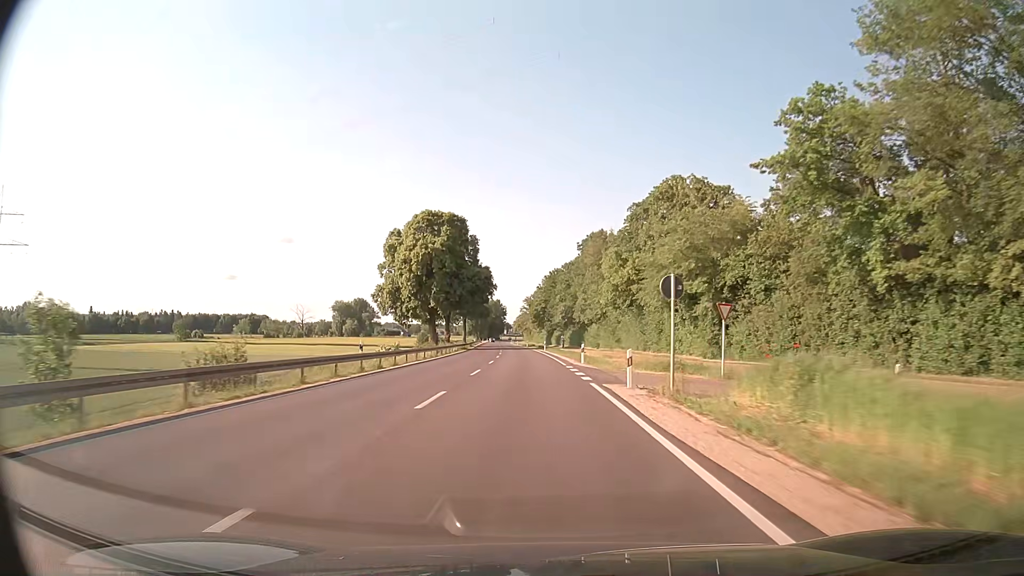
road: secondary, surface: asphalt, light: Day
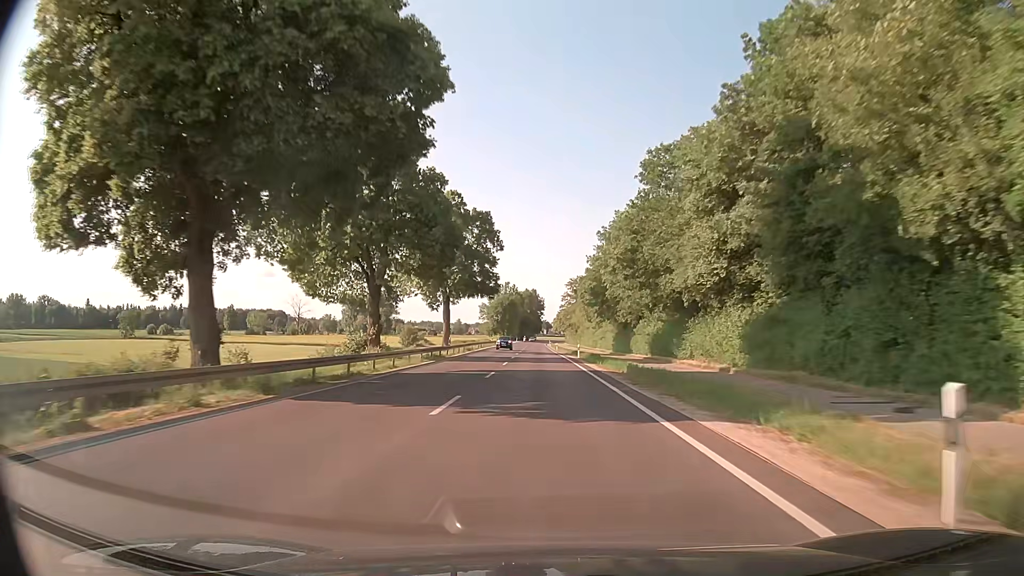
(-3.0, +73.0) m; -4°
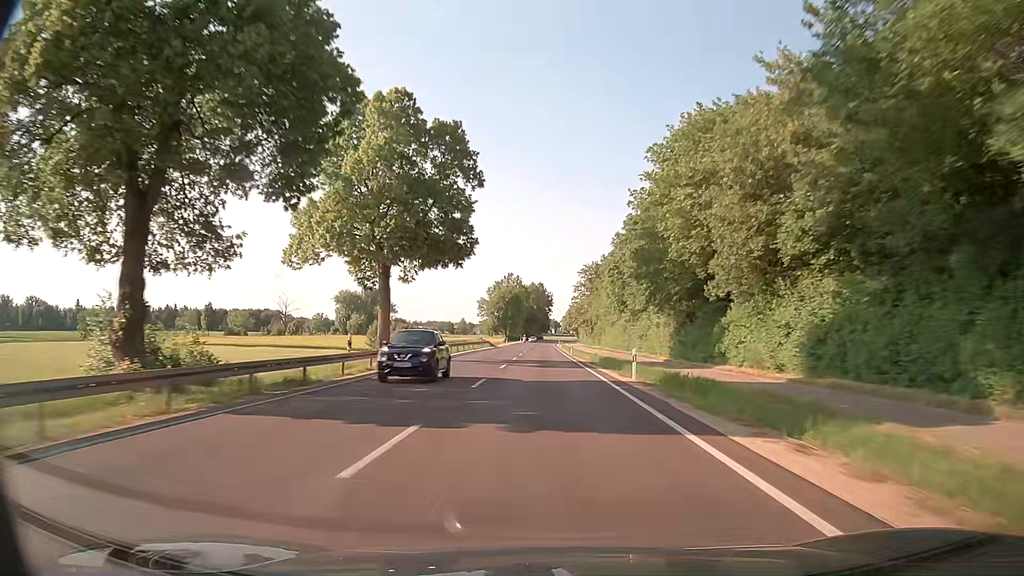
(-0.2, +29.5) m; -1°
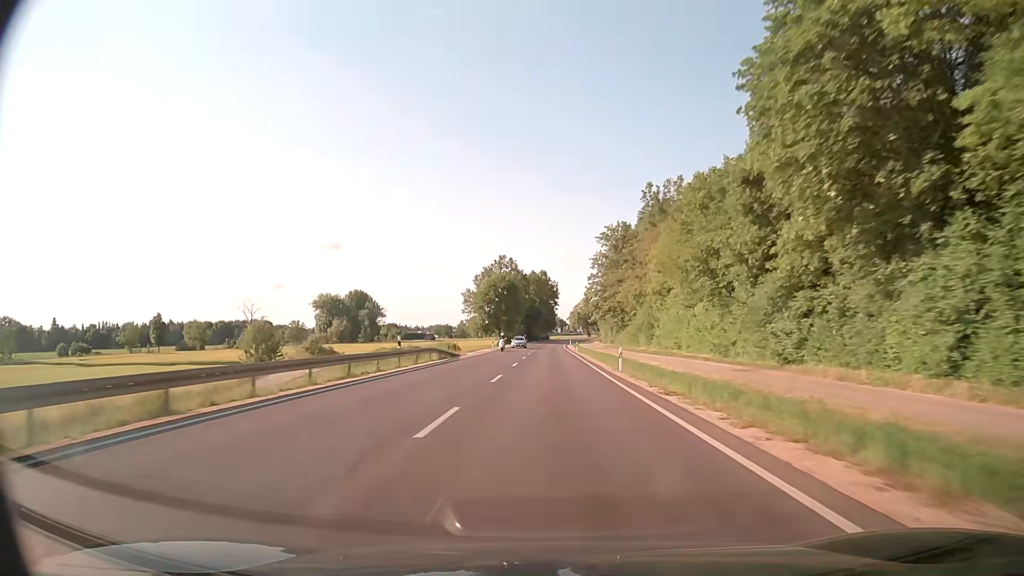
(-0.4, +44.7) m; 0°
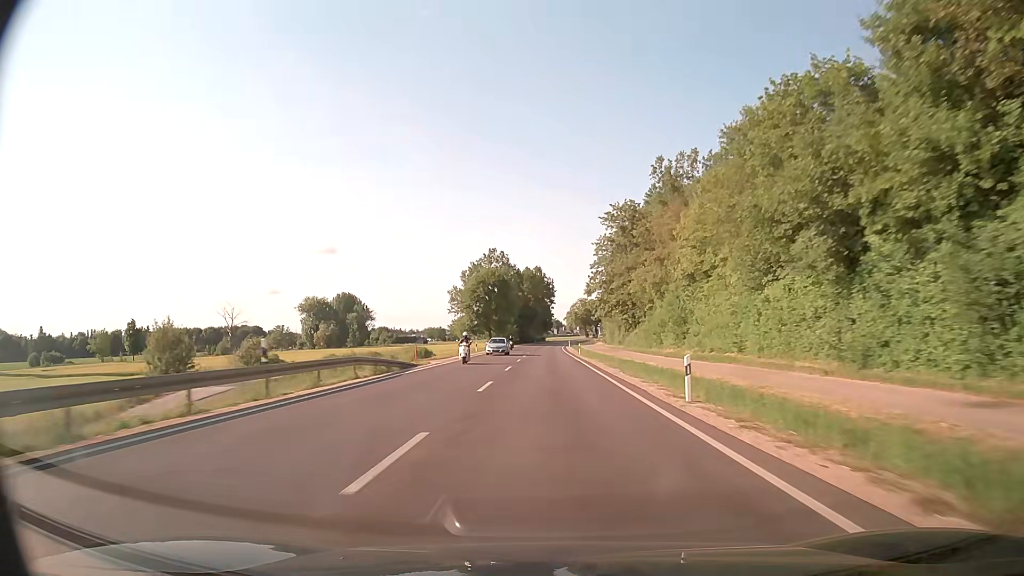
(0.0, +15.1) m; 0°
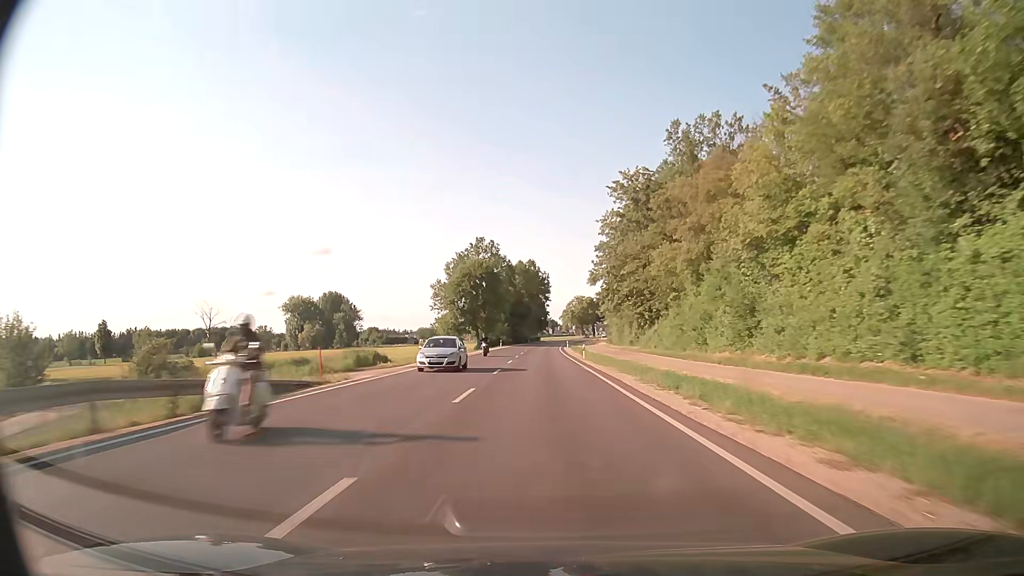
(0.0, +15.2) m; 0°
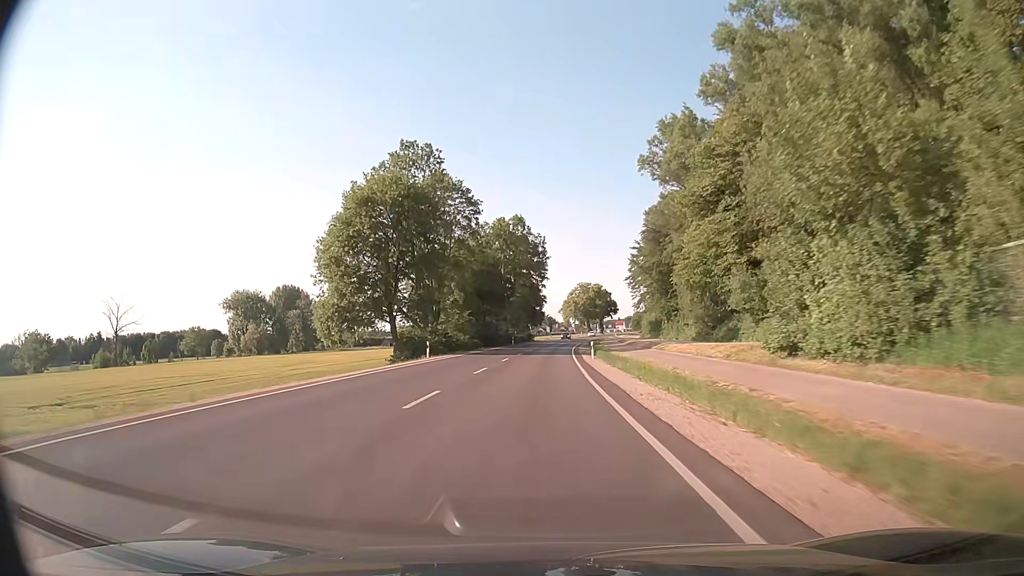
(+0.6, +60.8) m; +1°
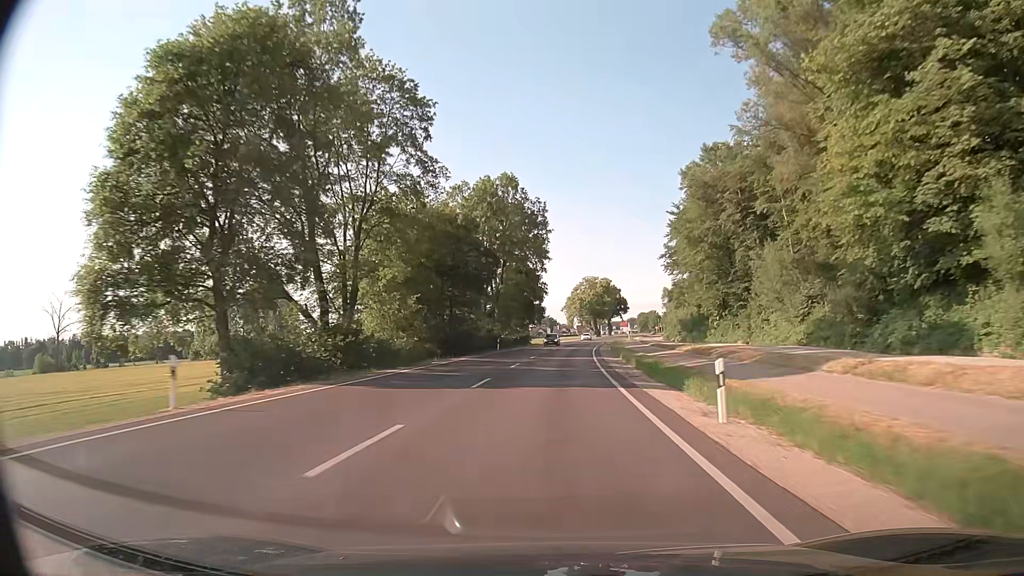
(-0.1, +29.6) m; 0°
(0, +10) (0, +20) (+1, +30) (+1, +40) (+2, +50) (+2, +60) (+3, +70) (+4, +80) (+5, +90) (+6, +100) m
